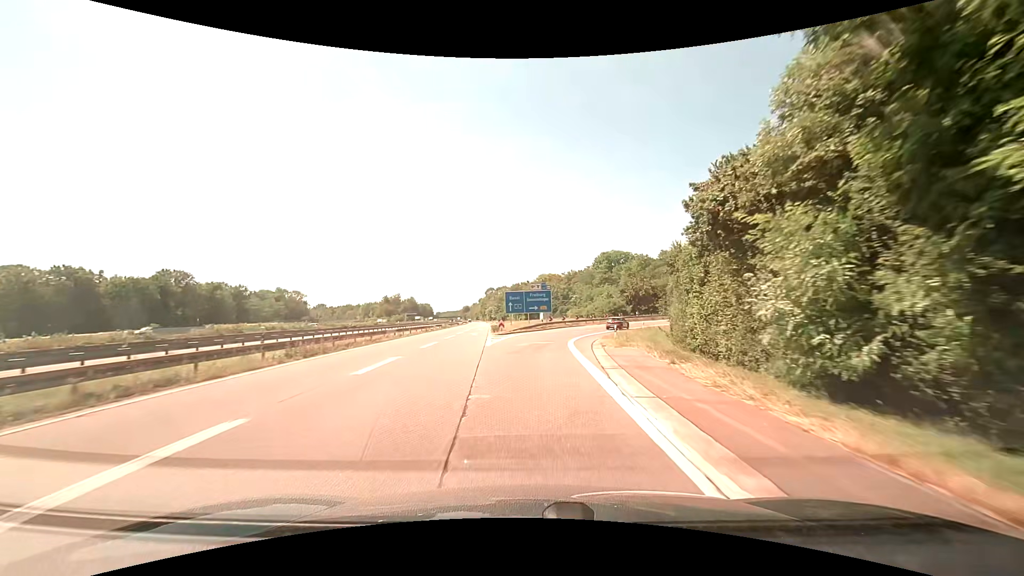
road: motorway_link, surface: asphalt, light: Day
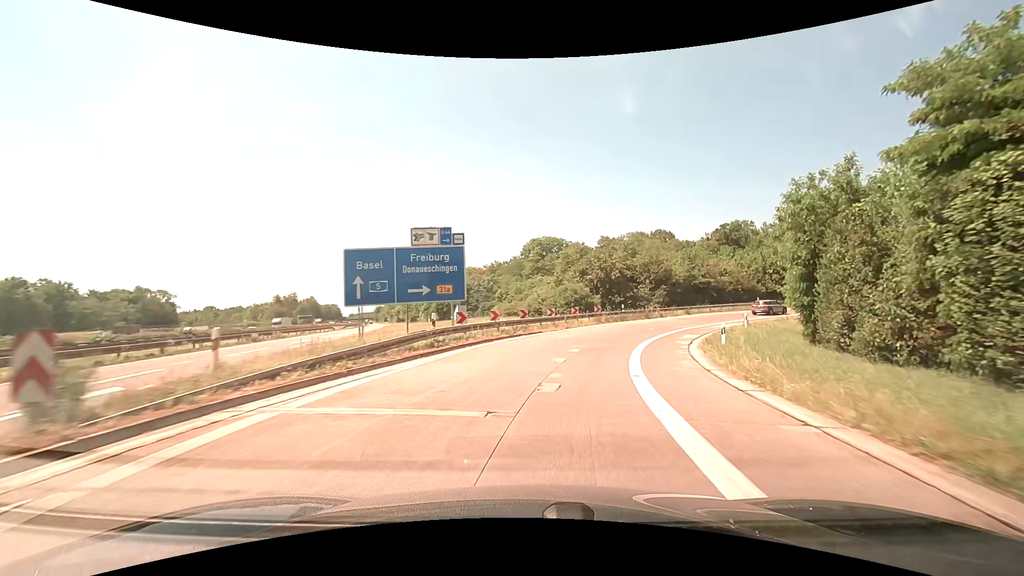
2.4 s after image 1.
(+1.9, +36.8) m; +9°
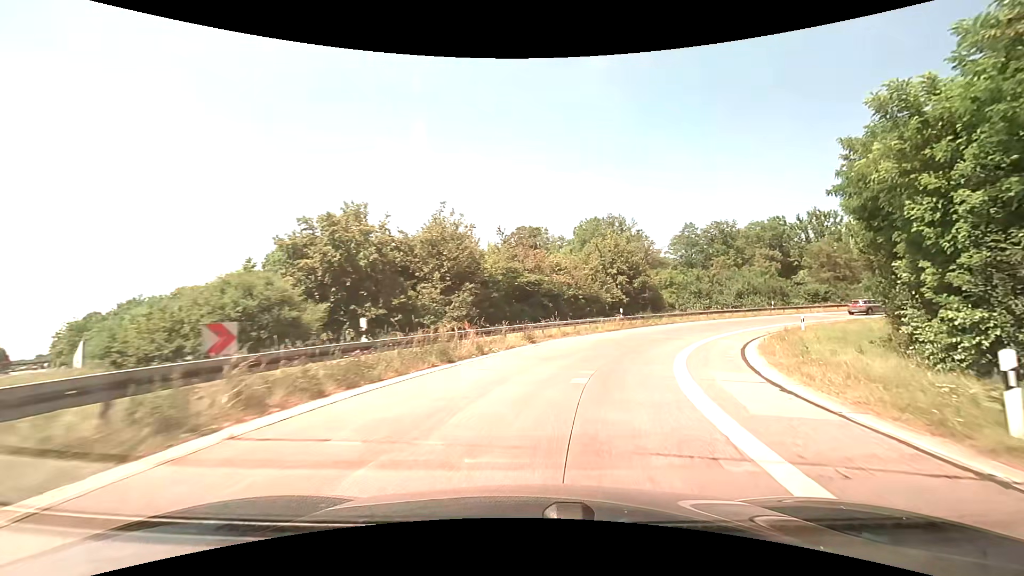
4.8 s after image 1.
(+5.9, +31.1) m; +25°
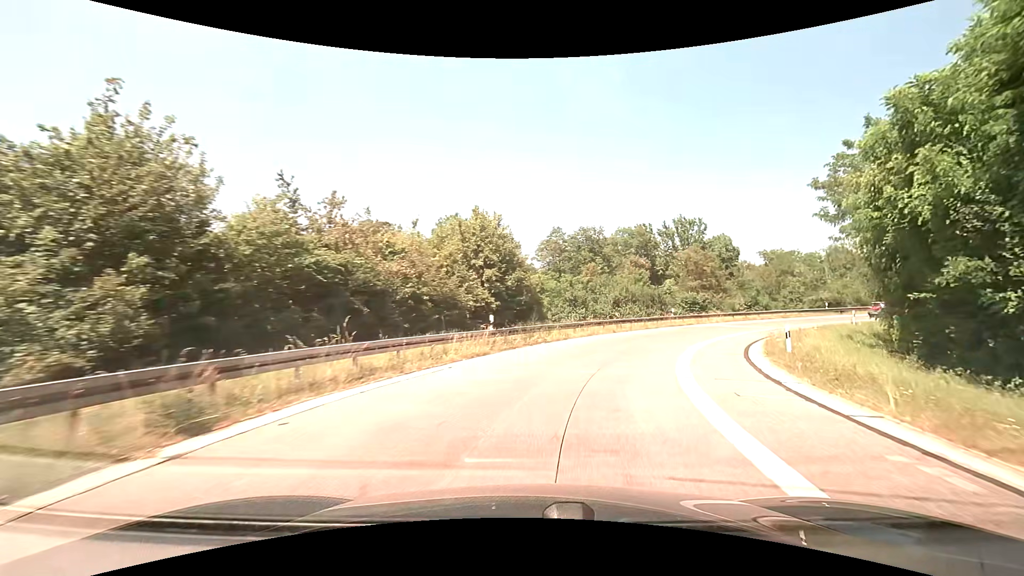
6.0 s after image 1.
(+2.0, +14.9) m; +16°
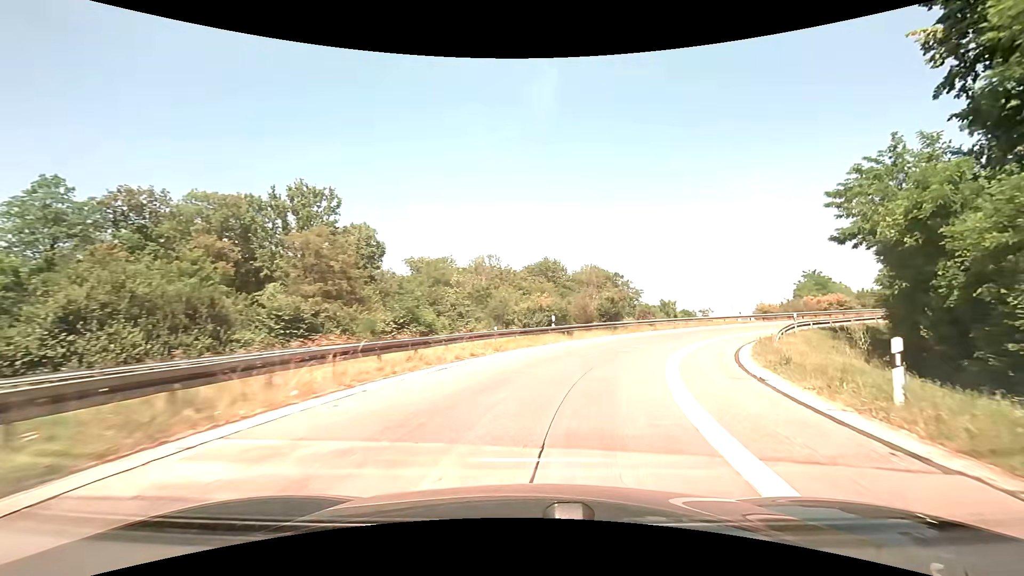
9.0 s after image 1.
(+12.5, +34.3) m; +39°
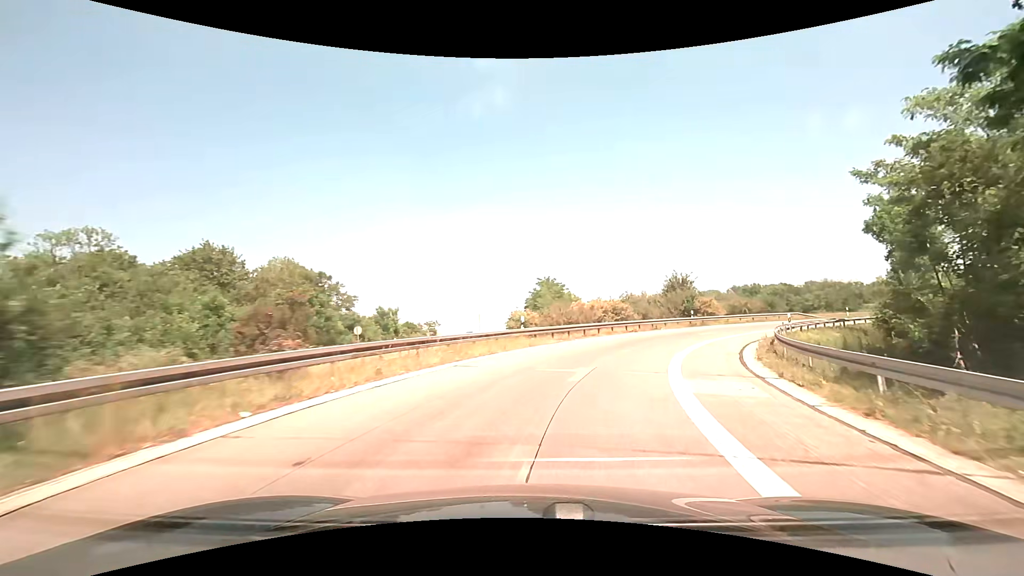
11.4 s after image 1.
(+7.9, +28.1) m; +31°
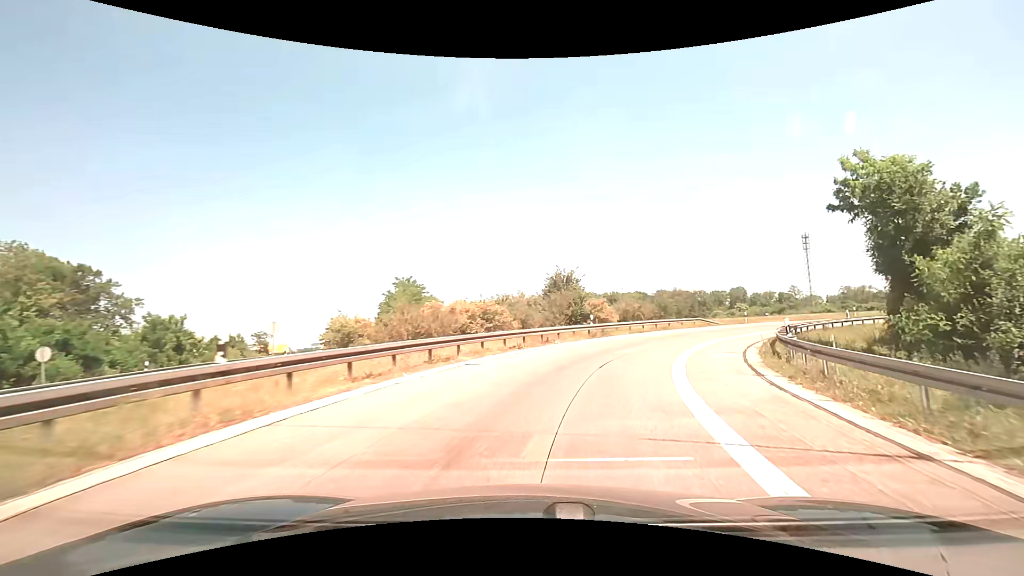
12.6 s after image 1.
(+1.9, +14.2) m; +15°
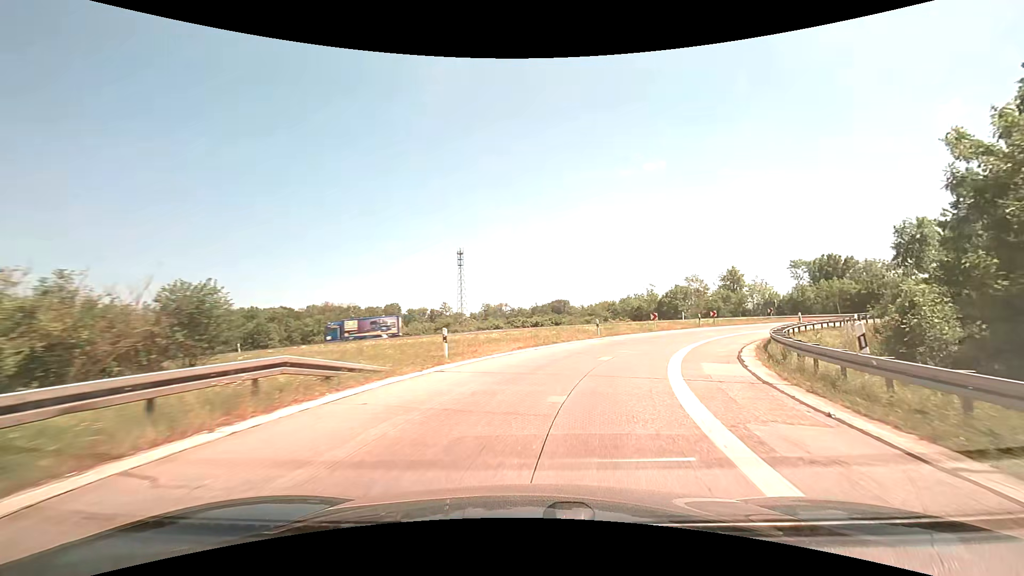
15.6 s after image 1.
(+11.3, +33.0) m; +38°
(+1, +10) (+4, +20) (+8, +29) (+14, +37) (+20, +44) (+29, +50) (+38, +54) (+47, +57) (+57, +60) (+67, +62) m
